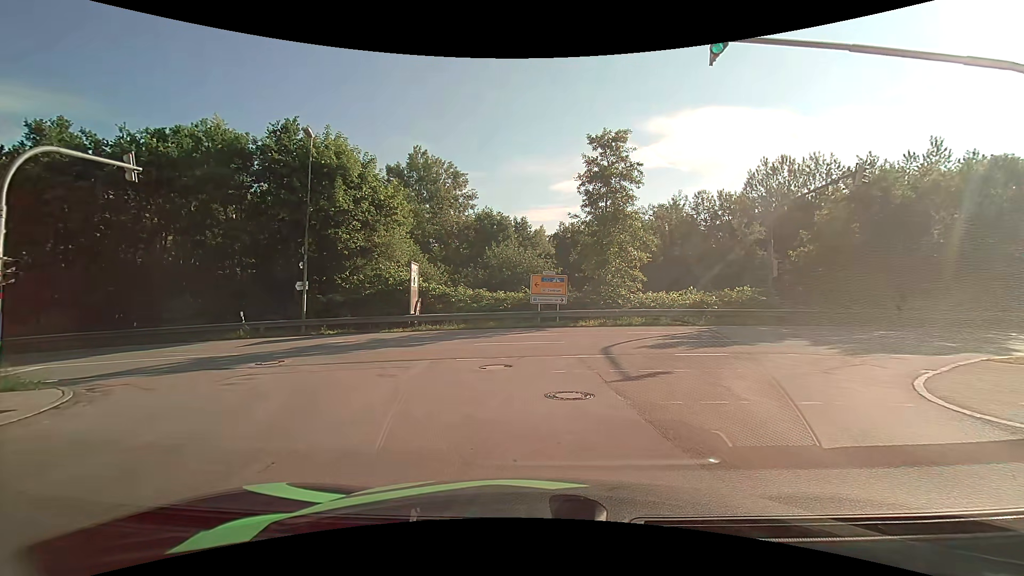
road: residential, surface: asphalt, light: Day
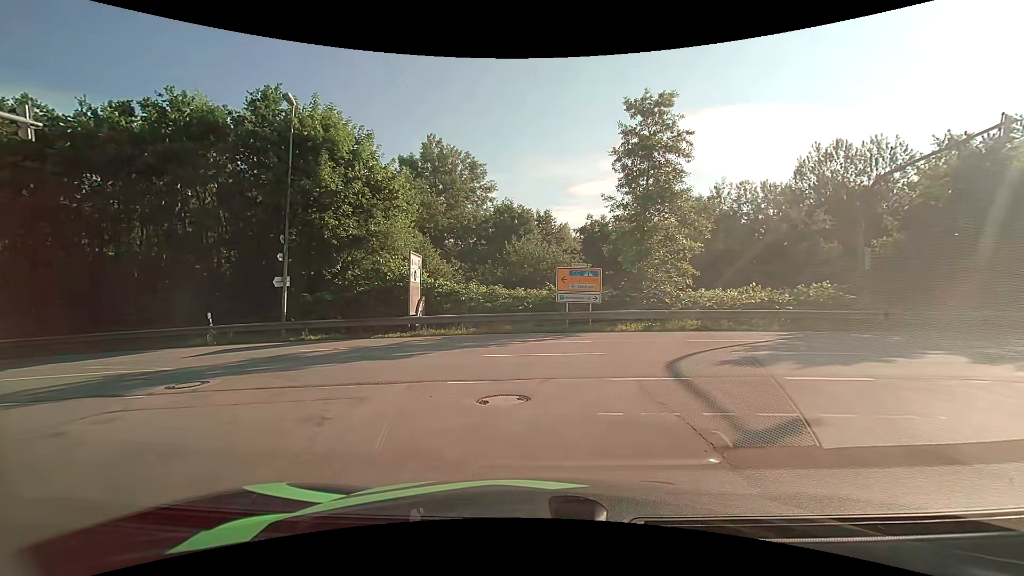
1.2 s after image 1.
(+0.1, +4.8) m; -2°
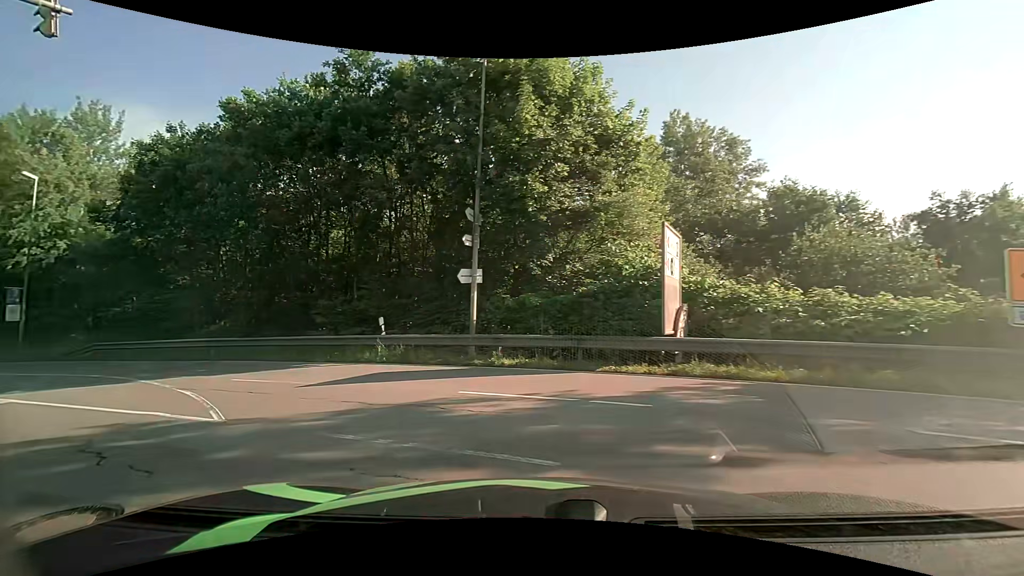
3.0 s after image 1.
(-1.8, +8.6) m; -26°
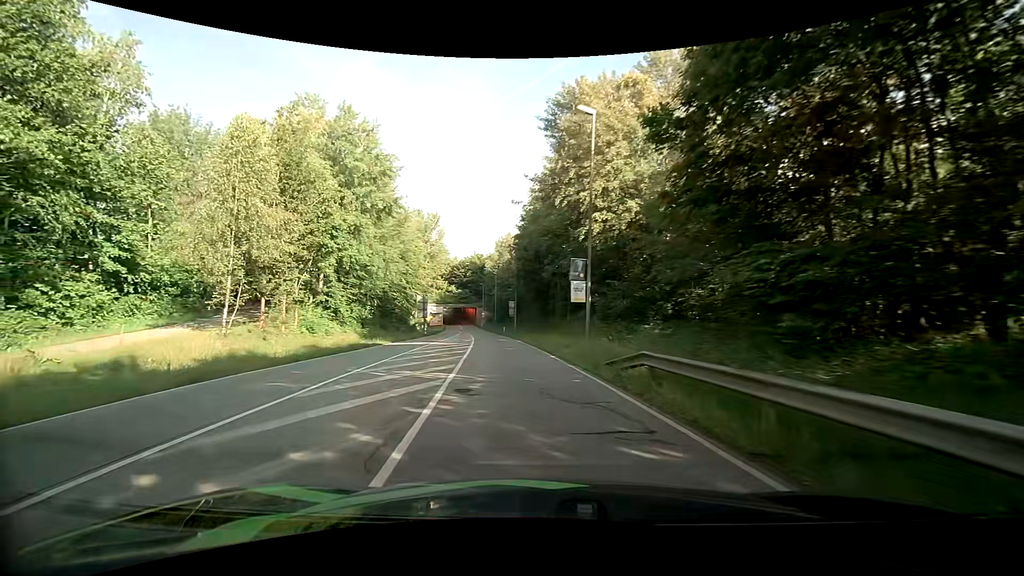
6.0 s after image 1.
(-10.7, +15.5) m; -61°
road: secondary
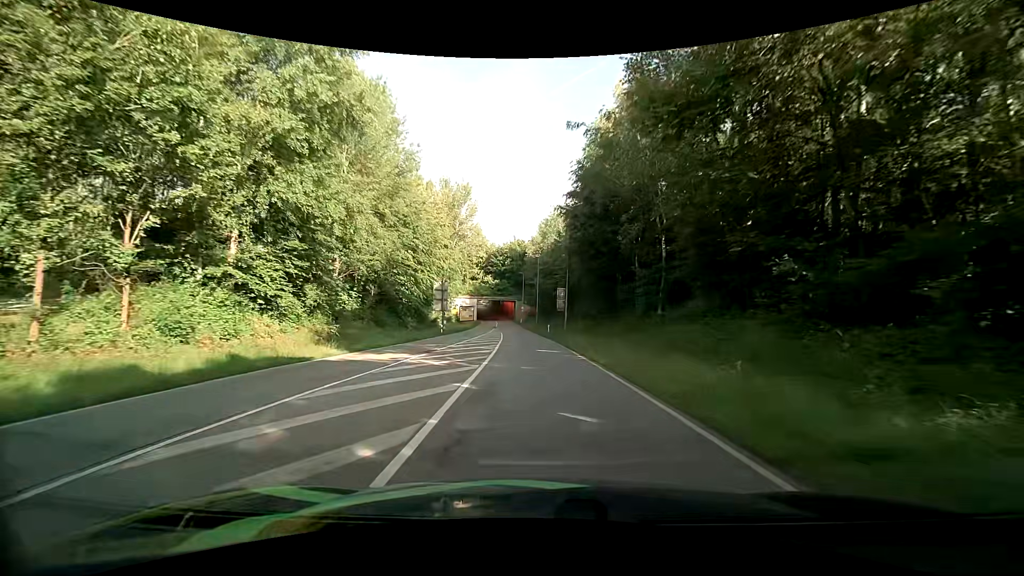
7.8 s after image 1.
(-1.5, +18.3) m; -5°
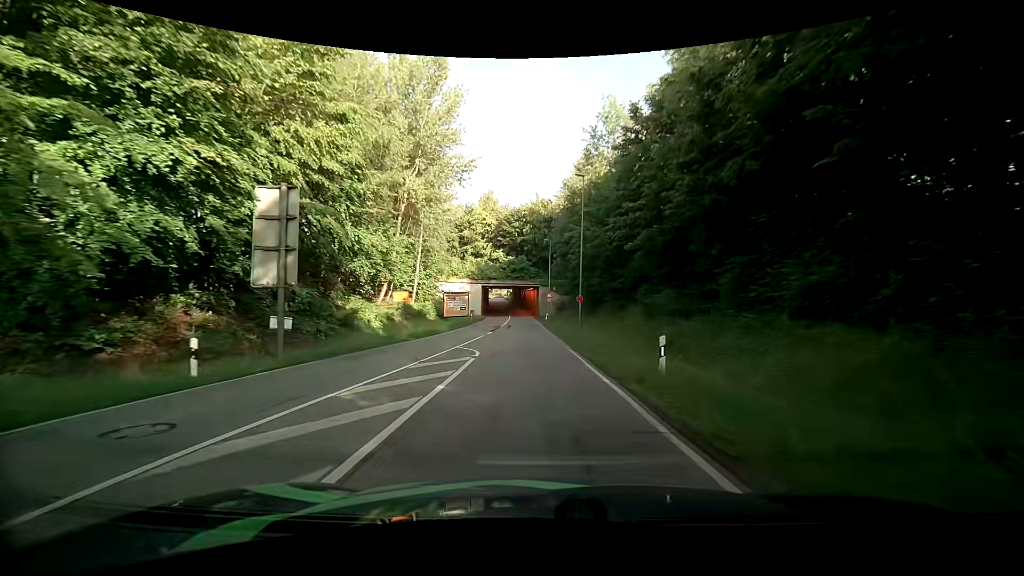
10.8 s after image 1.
(-1.2, +38.2) m; -2°
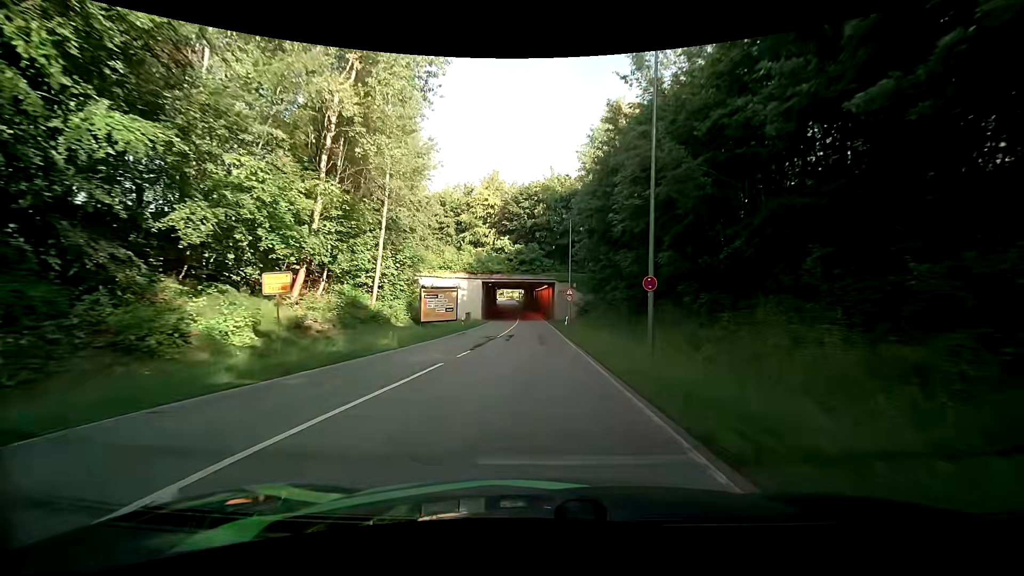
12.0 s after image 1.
(-0.4, +16.8) m; -2°
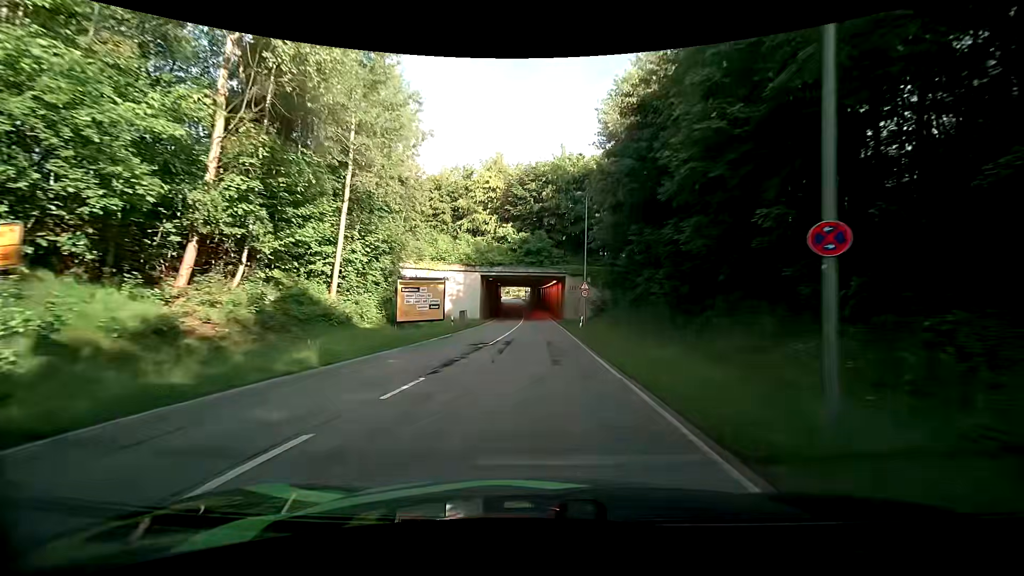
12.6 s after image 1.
(-0.1, +8.6) m; -1°
